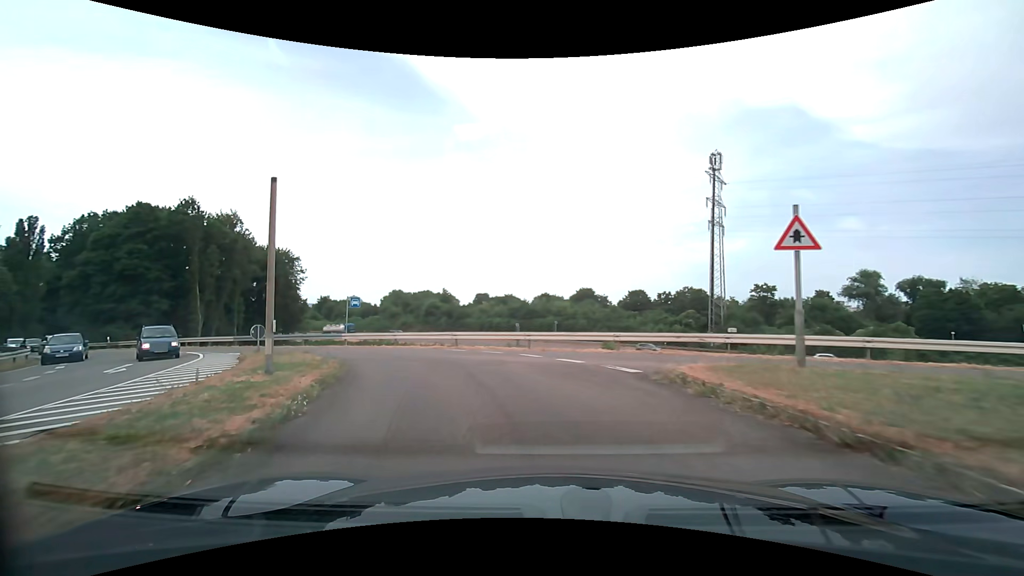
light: Day
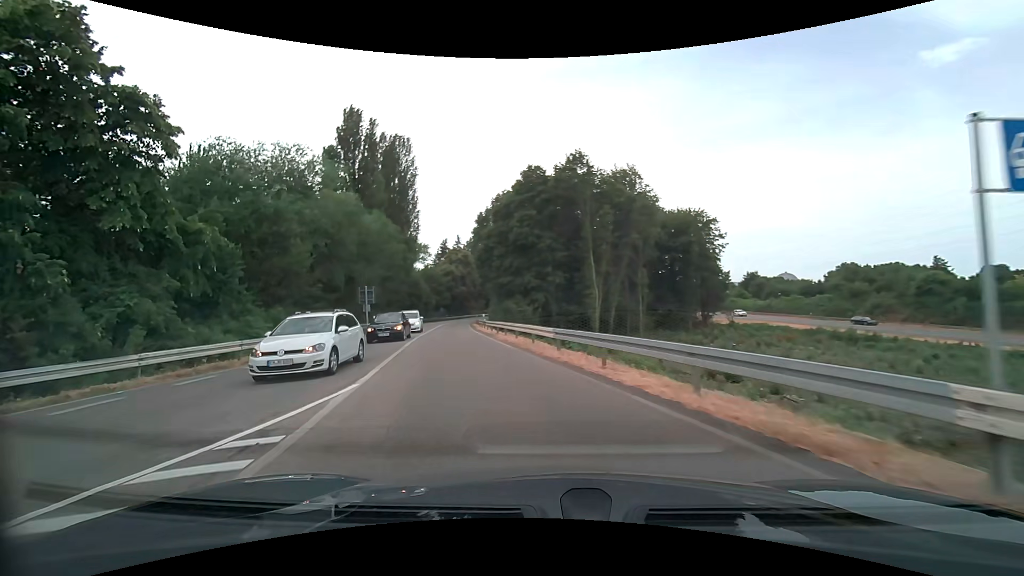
(-8.9, +23.6) m; -44°
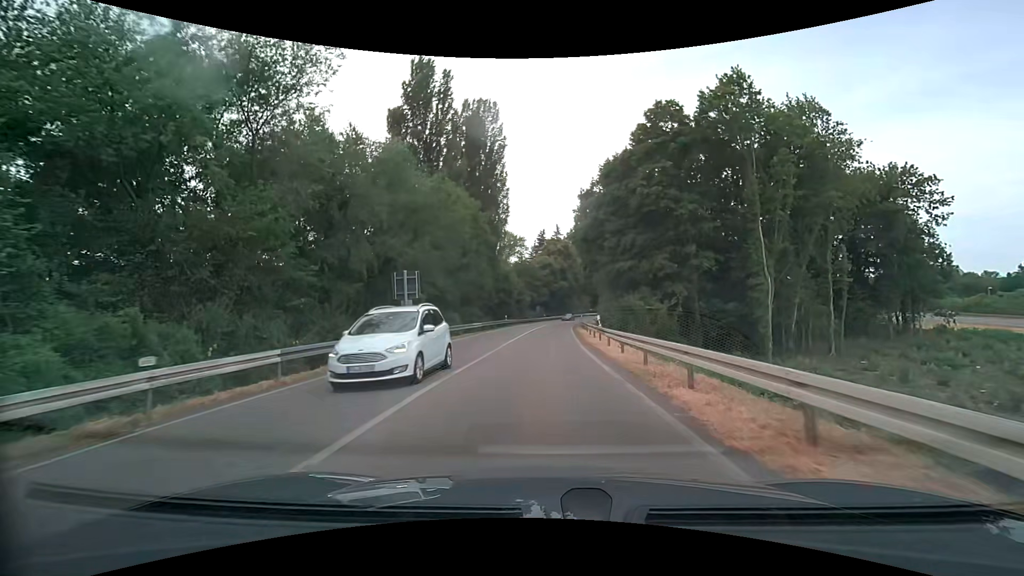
(-3.0, +18.0) m; -14°
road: trunk_link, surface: asphalt
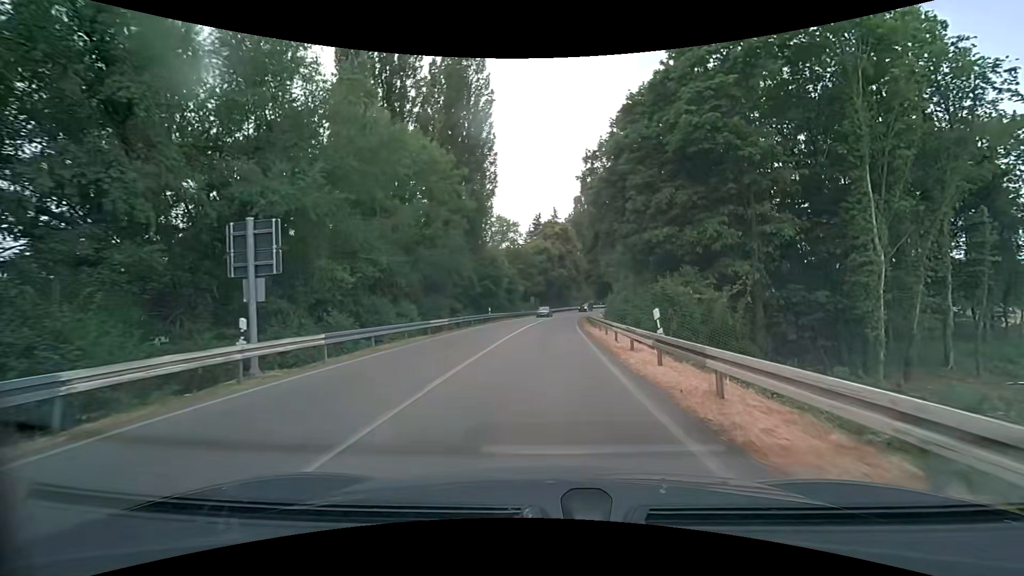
(0.0, +13.9) m; 0°
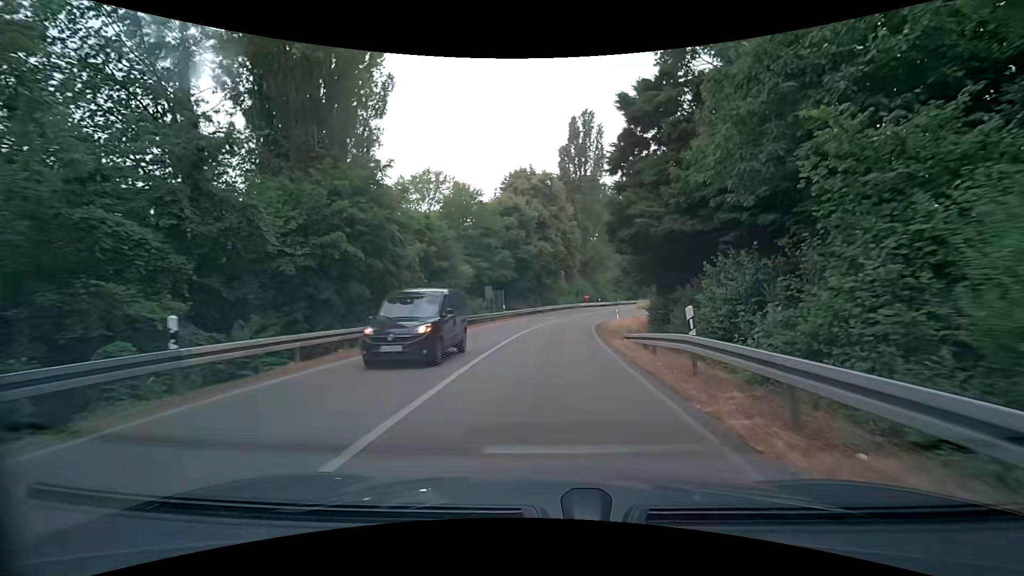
(+0.8, +38.1) m; +3°
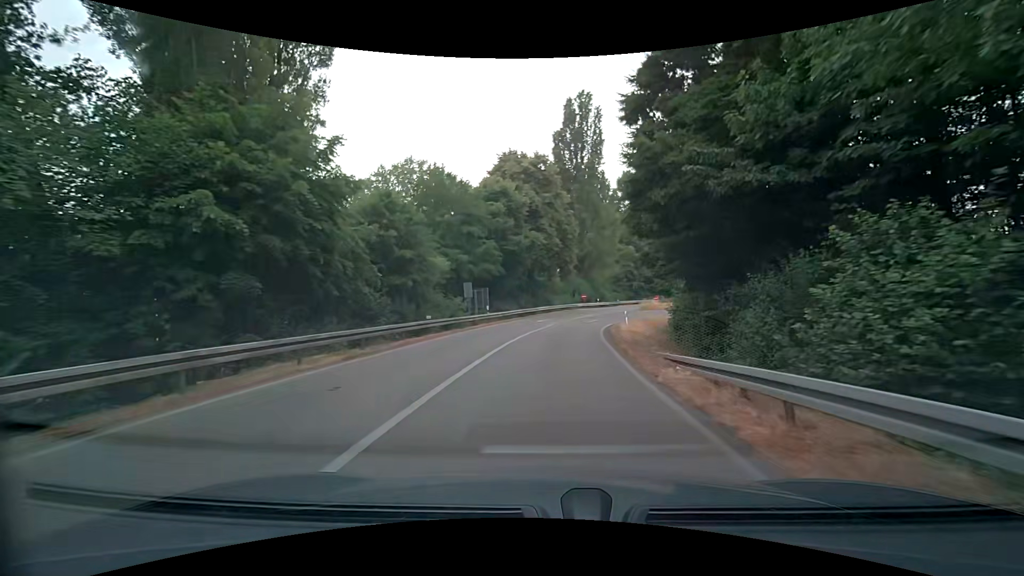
(0.0, +7.8) m; 0°
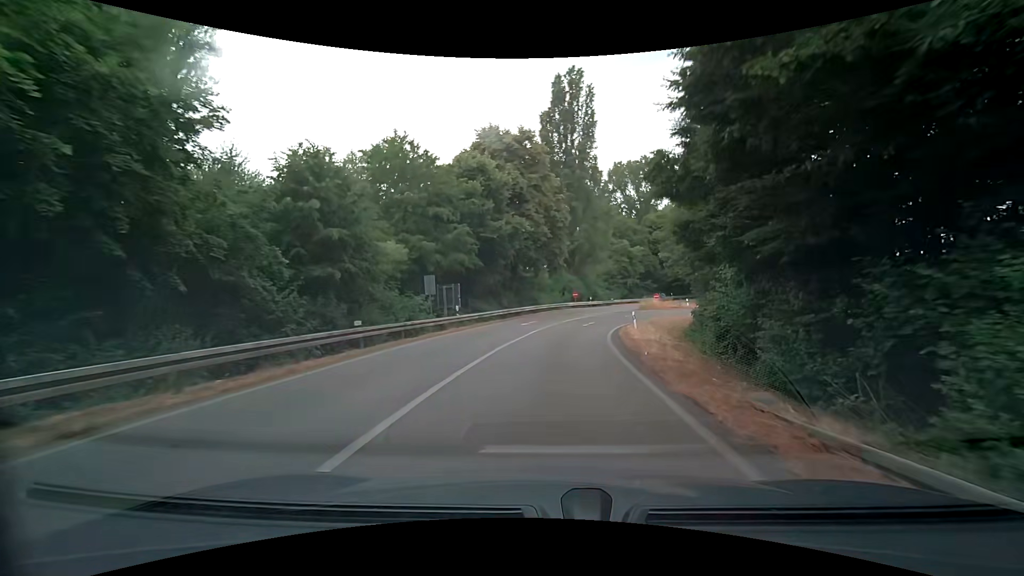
(0.0, +7.7) m; +1°
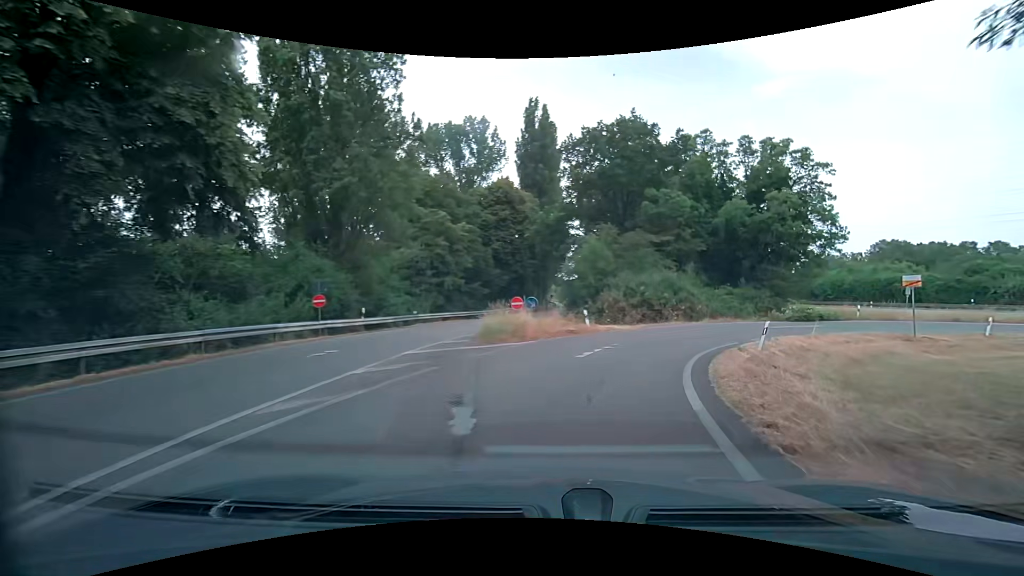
(+4.2, +35.0) m; +19°
